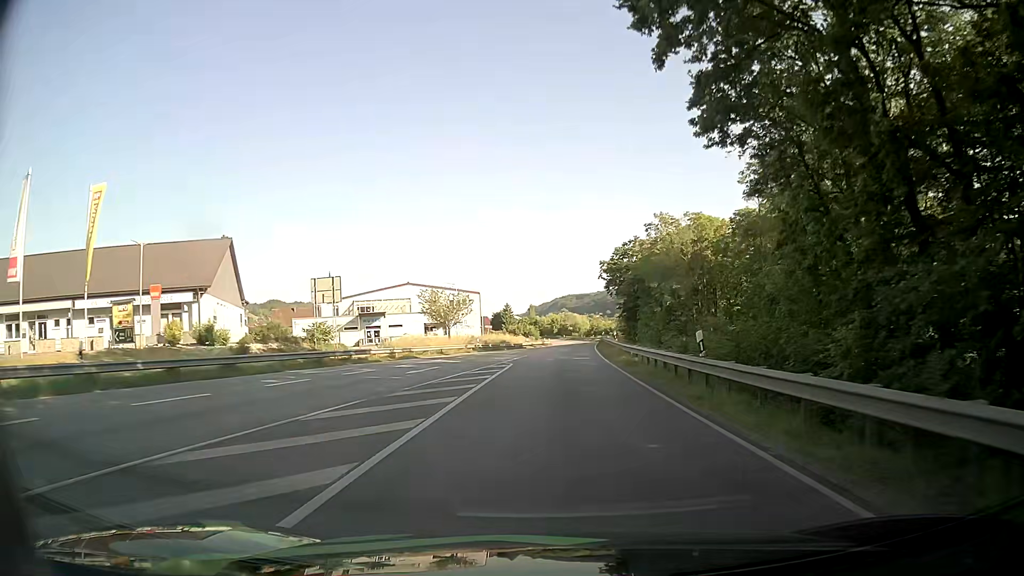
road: primary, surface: asphalt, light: Day
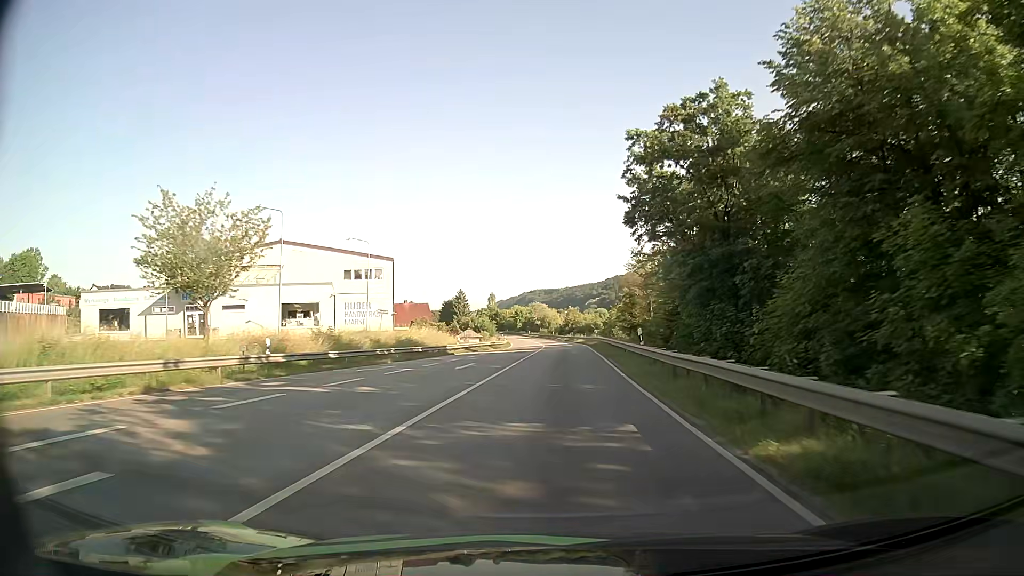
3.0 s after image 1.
(+1.4, +47.8) m; +3°
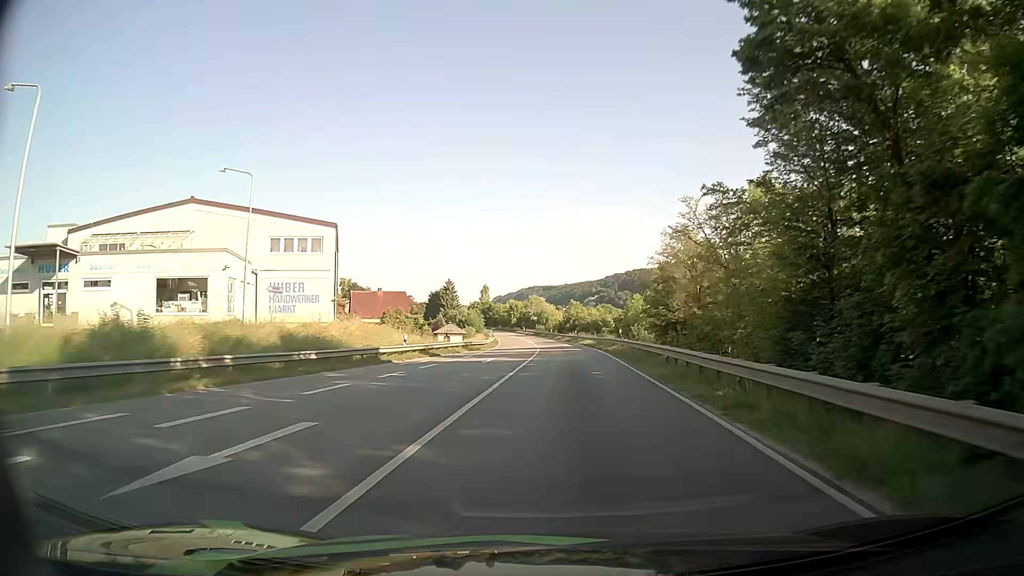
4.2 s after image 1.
(0.0, +21.0) m; 0°
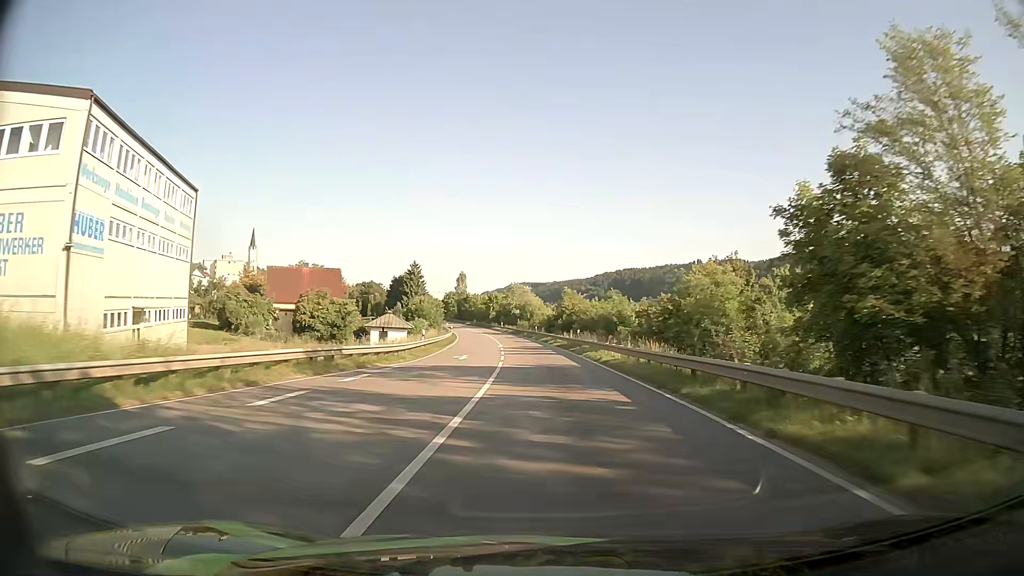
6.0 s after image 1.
(+0.5, +33.1) m; +1°
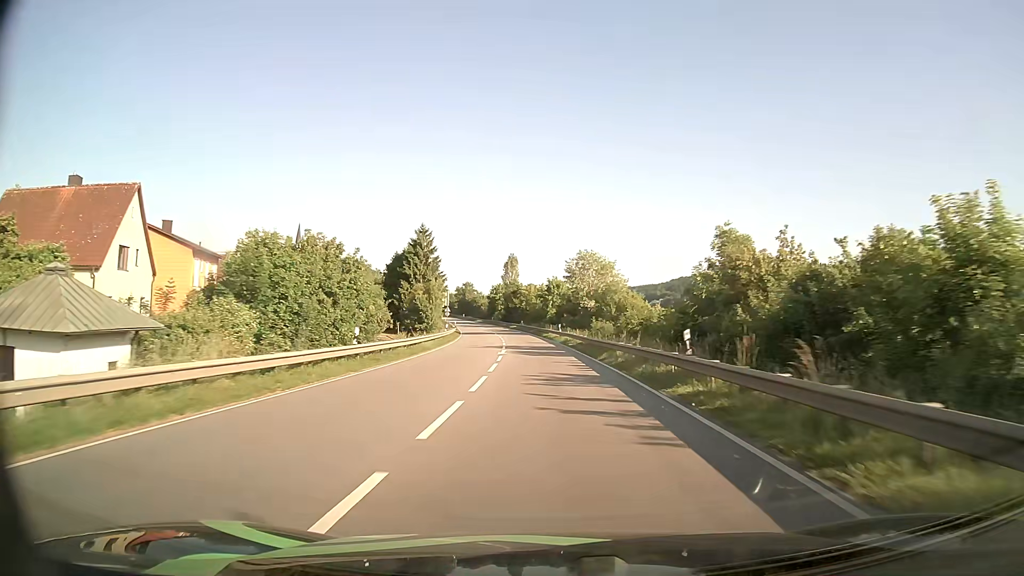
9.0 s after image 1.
(-2.5, +58.8) m; -6°
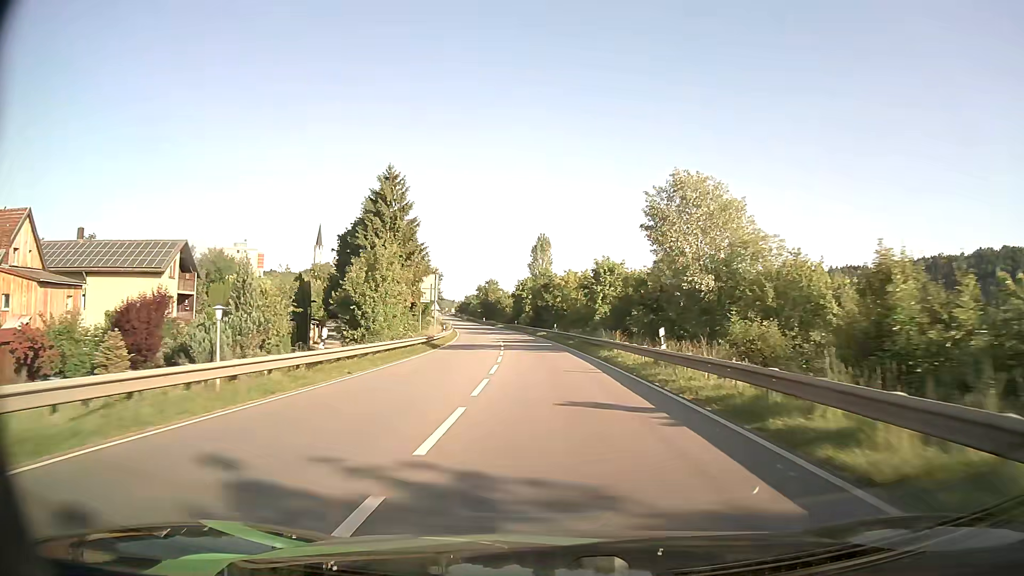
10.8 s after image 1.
(-1.1, +37.0) m; -3°
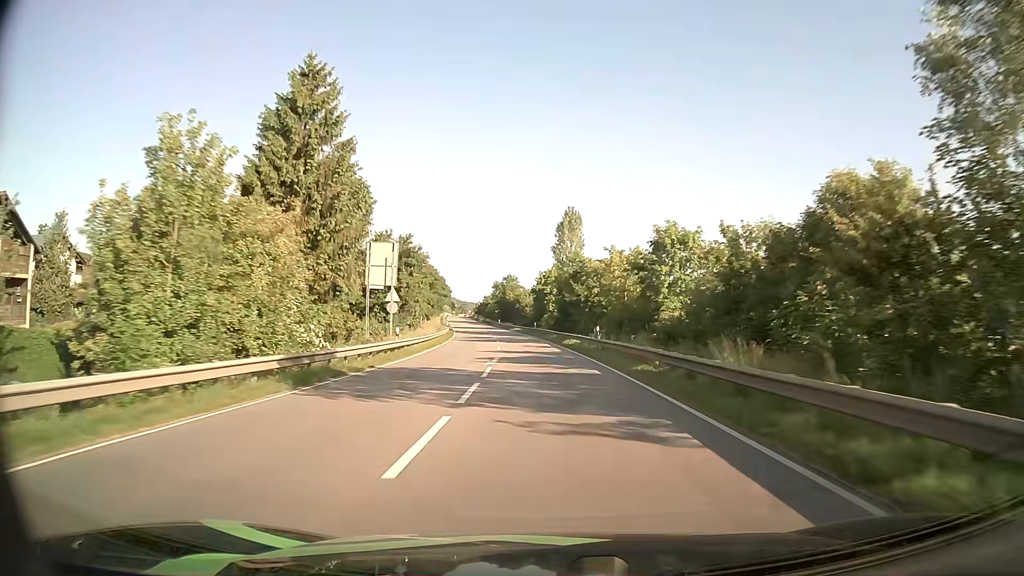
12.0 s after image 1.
(-0.5, +25.1) m; -2°
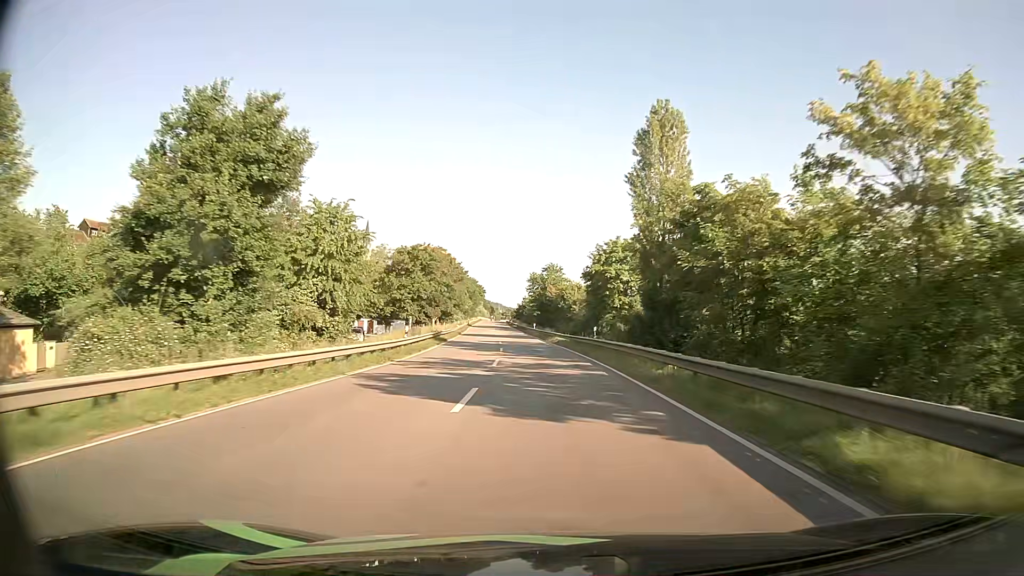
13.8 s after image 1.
(-1.3, +38.3) m; -4°
(0, +10) (0, +20) (-1, +30) (-1, +40) (-2, +50) (-2, +60) (-3, +70) (-4, +80) (-5, +90) (-6, +100) m
